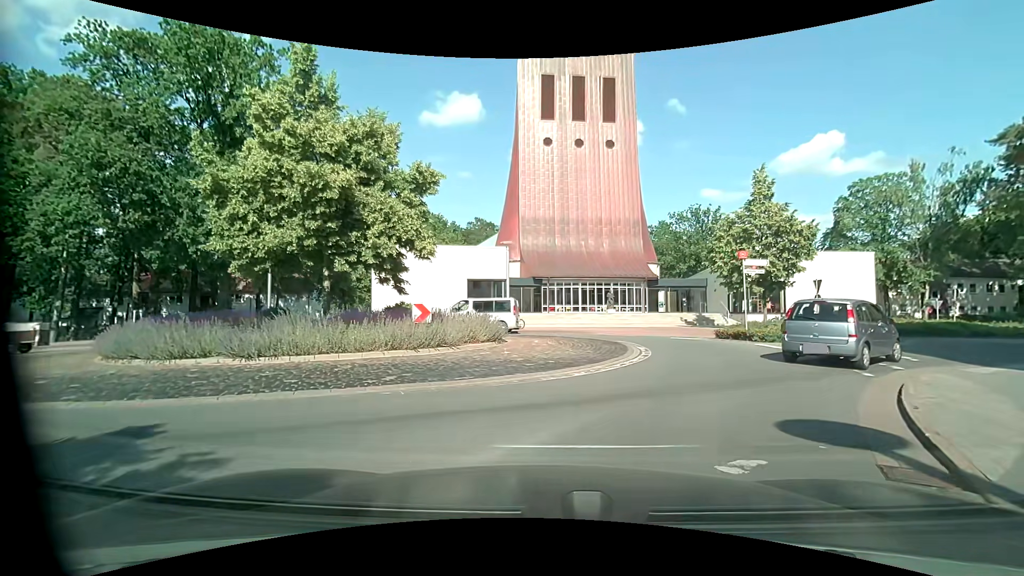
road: residential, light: Day
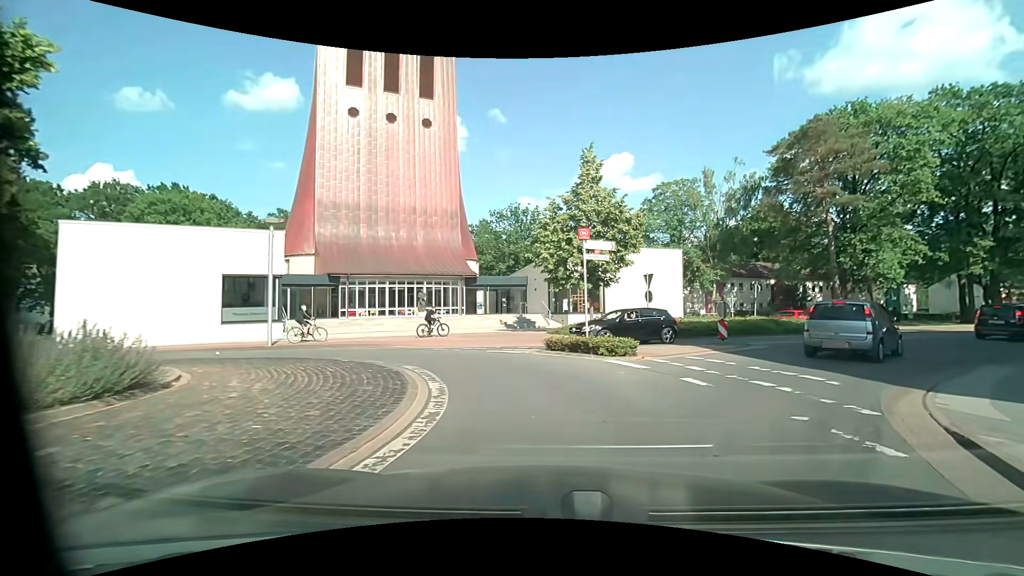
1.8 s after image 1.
(+1.2, +7.6) m; +19°
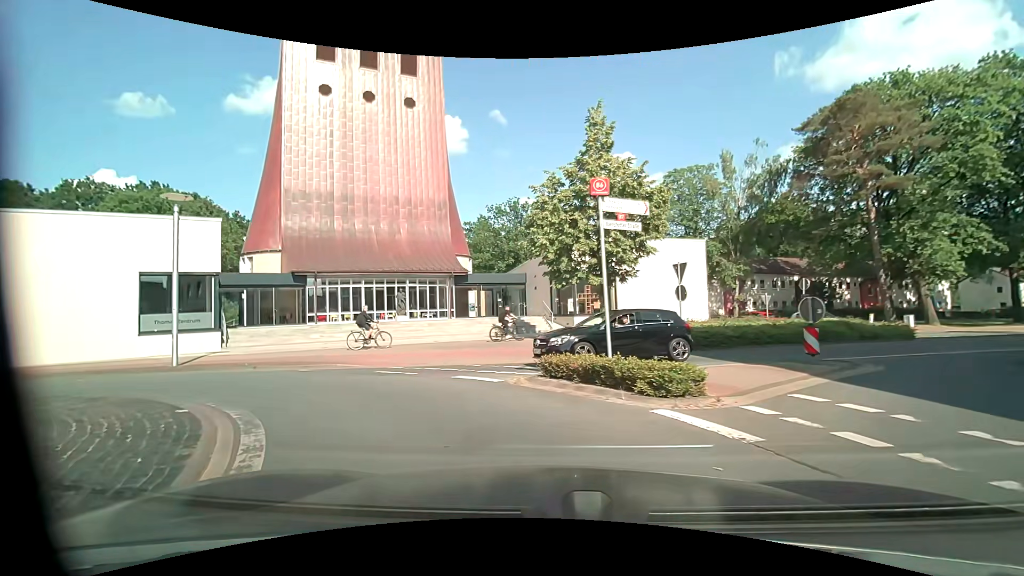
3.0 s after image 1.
(+0.4, +5.9) m; +2°
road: tertiary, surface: asphalt
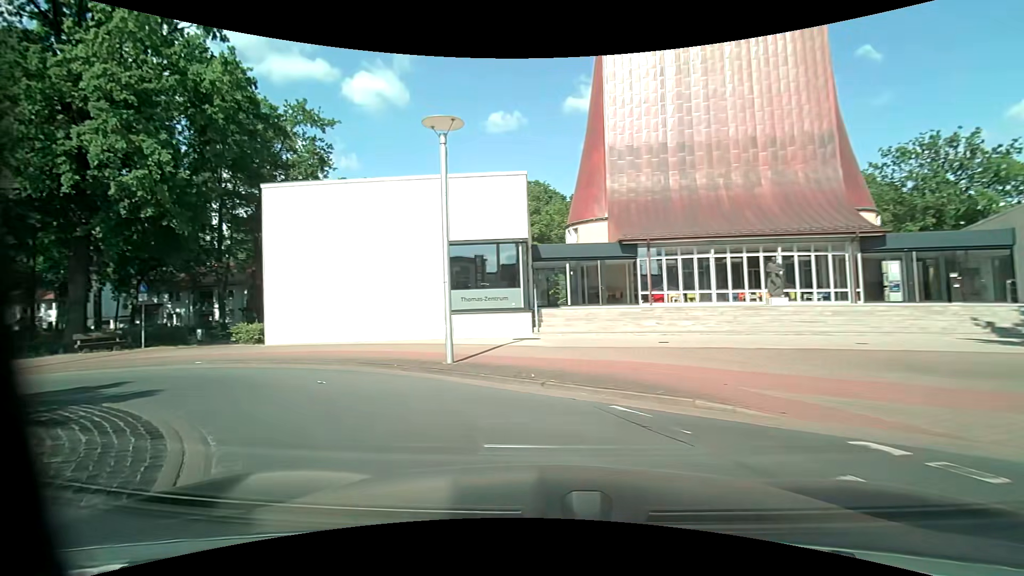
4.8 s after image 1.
(-2.5, +8.3) m; -37°
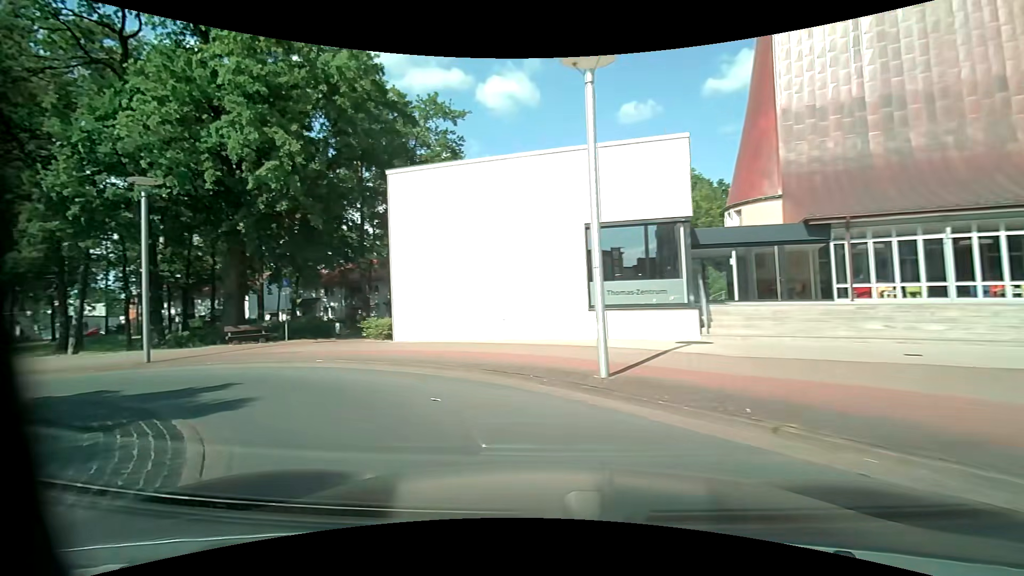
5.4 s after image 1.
(-0.4, +3.0) m; -15°
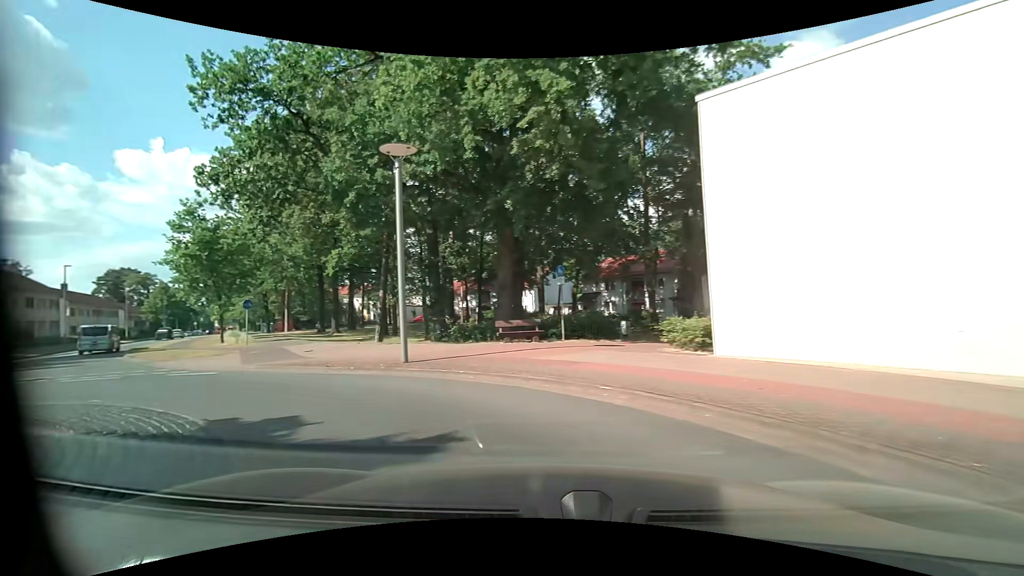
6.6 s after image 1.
(-1.7, +5.8) m; -31°
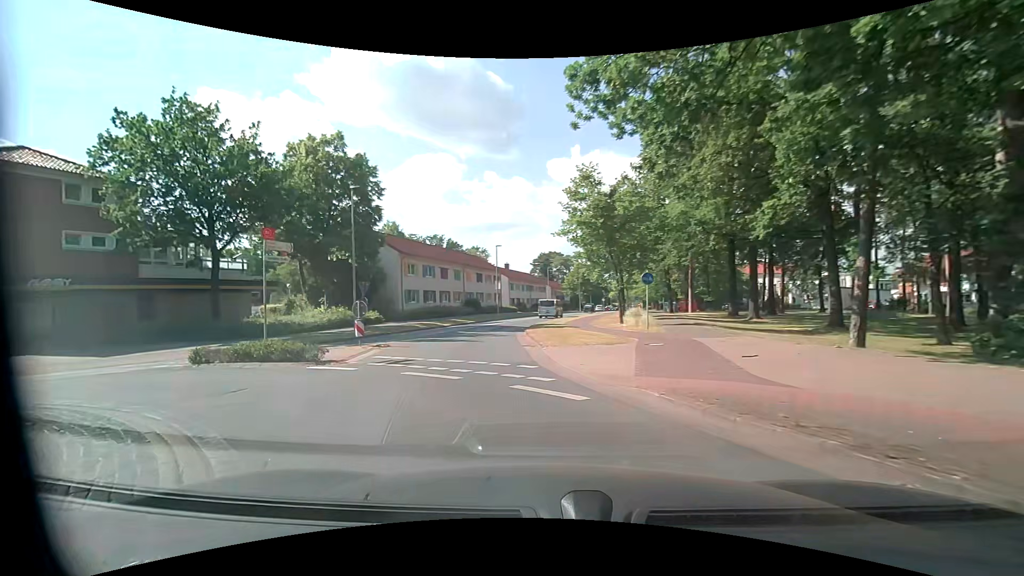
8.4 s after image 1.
(-3.6, +8.6) m; -43°
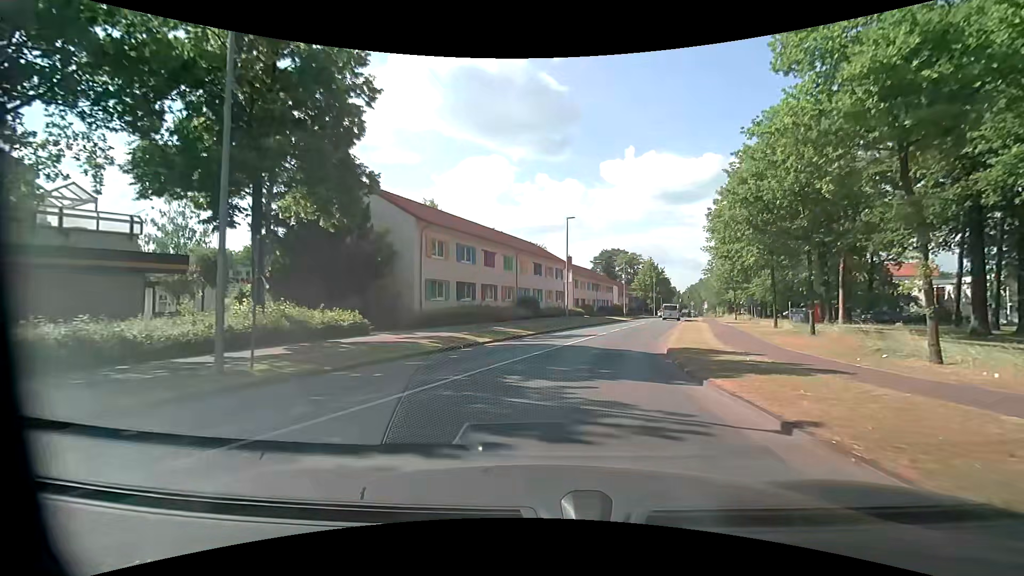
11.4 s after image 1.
(-3.1, +17.7) m; -7°
(+1, +10) (+3, +20) (+5, +29) (+8, +39) (+11, +49) (+14, +58) (+17, +68) (+20, +77) (+23, +87) (+26, +96) m
